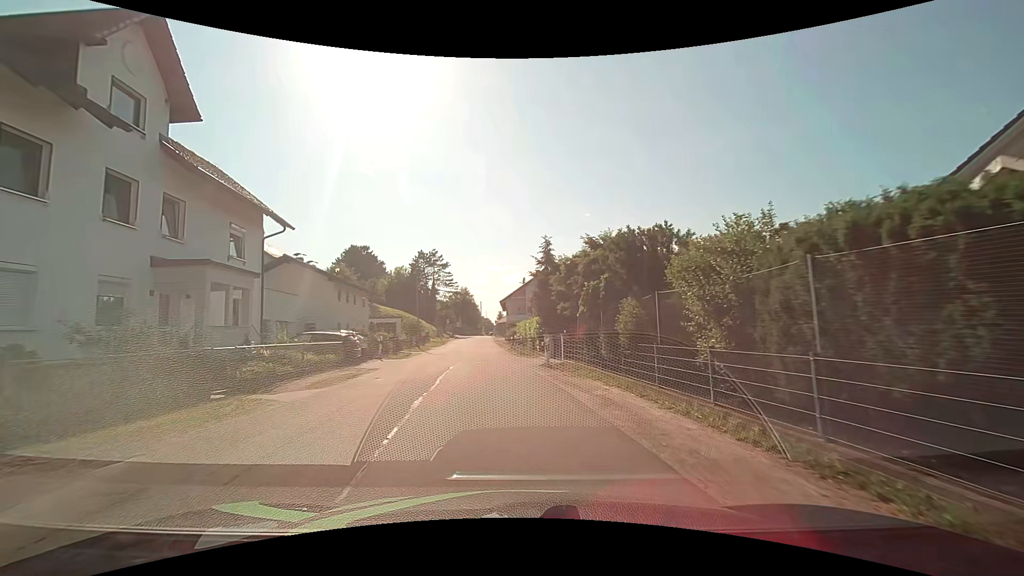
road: unclassified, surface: asphalt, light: Day
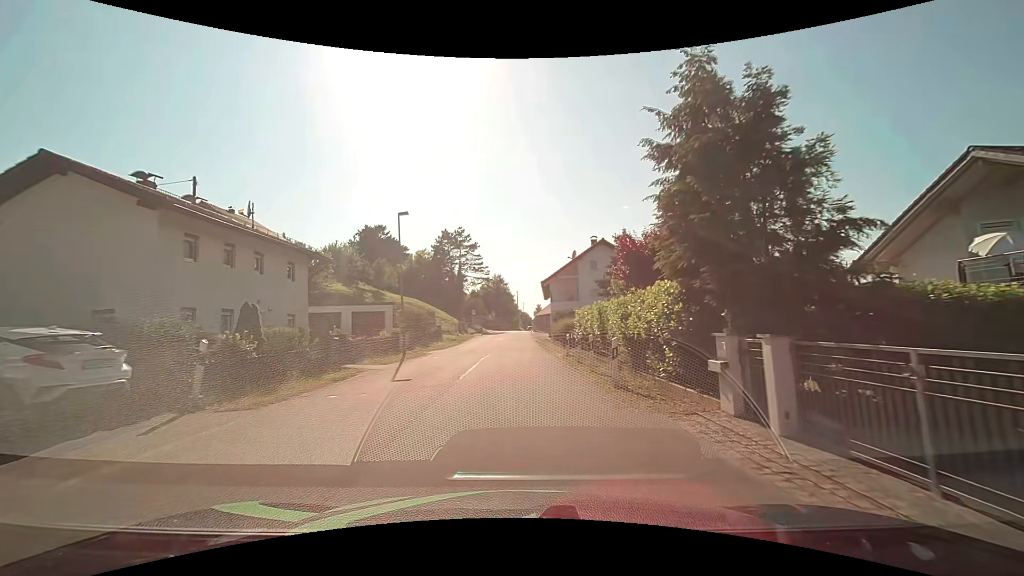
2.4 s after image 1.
(-1.0, +20.1) m; -4°
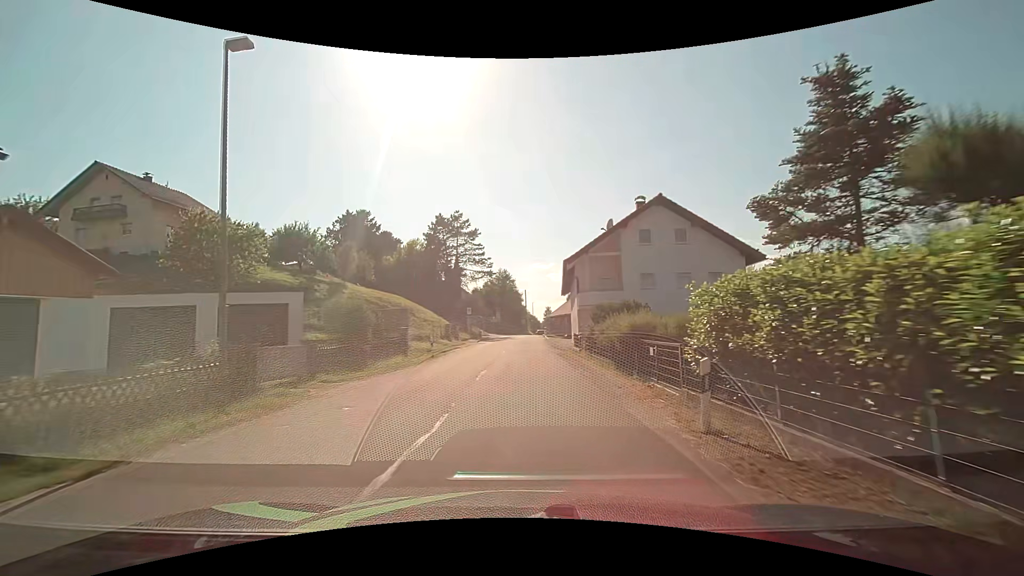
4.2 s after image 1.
(-0.2, +16.7) m; -1°
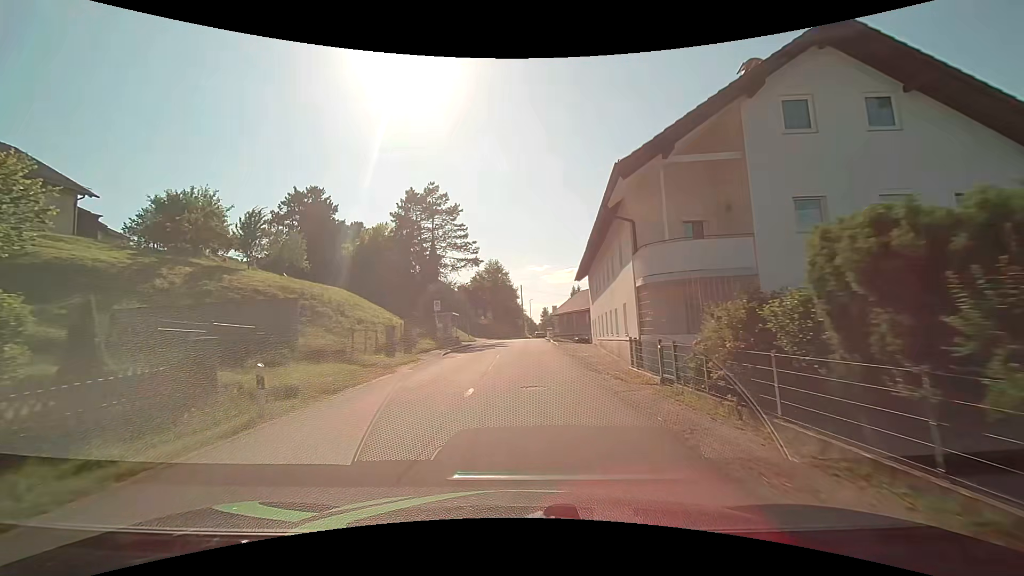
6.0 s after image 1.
(-0.1, +17.8) m; 0°
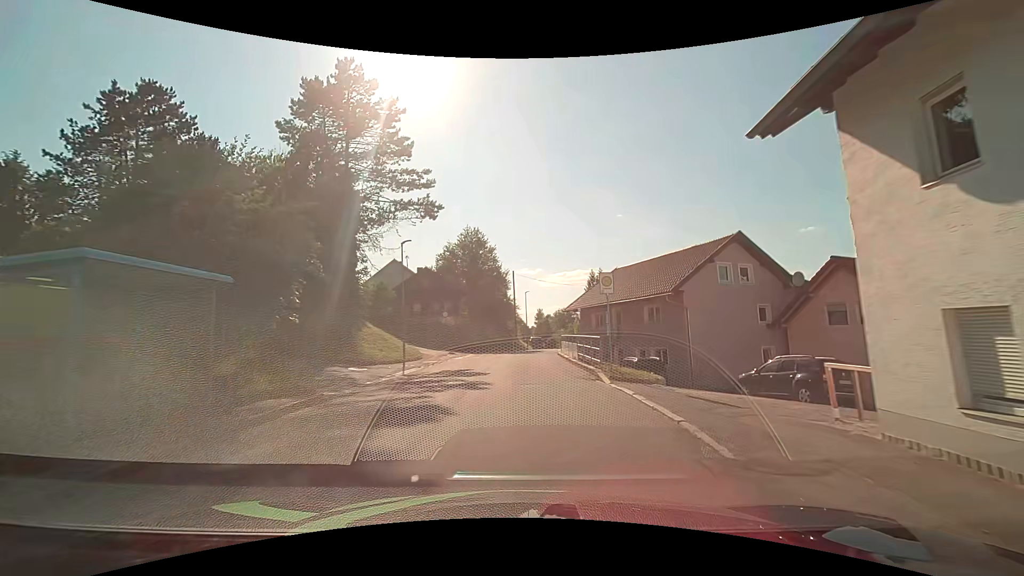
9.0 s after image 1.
(+0.4, +29.8) m; +1°
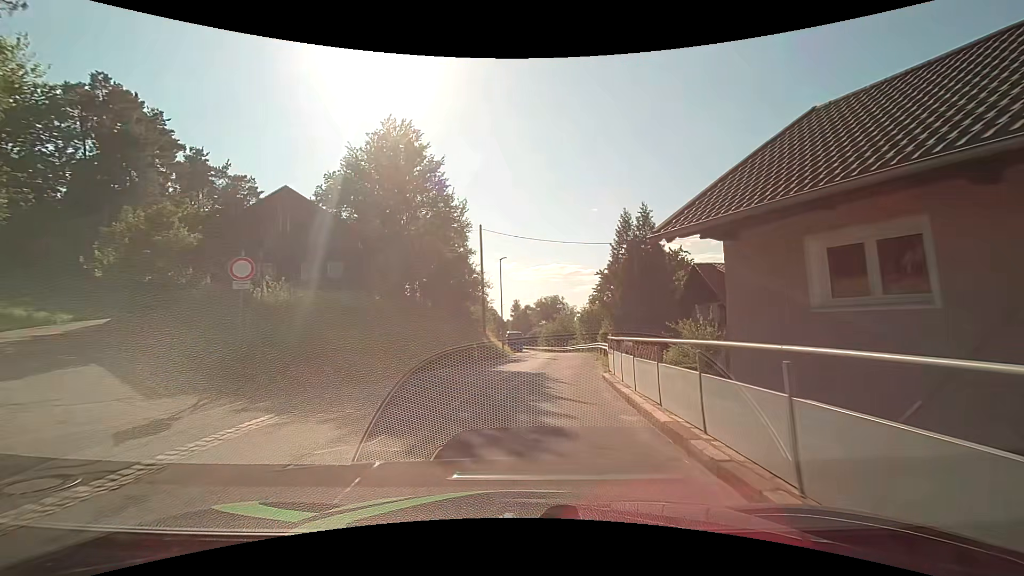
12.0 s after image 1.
(+0.3, +27.8) m; +2°
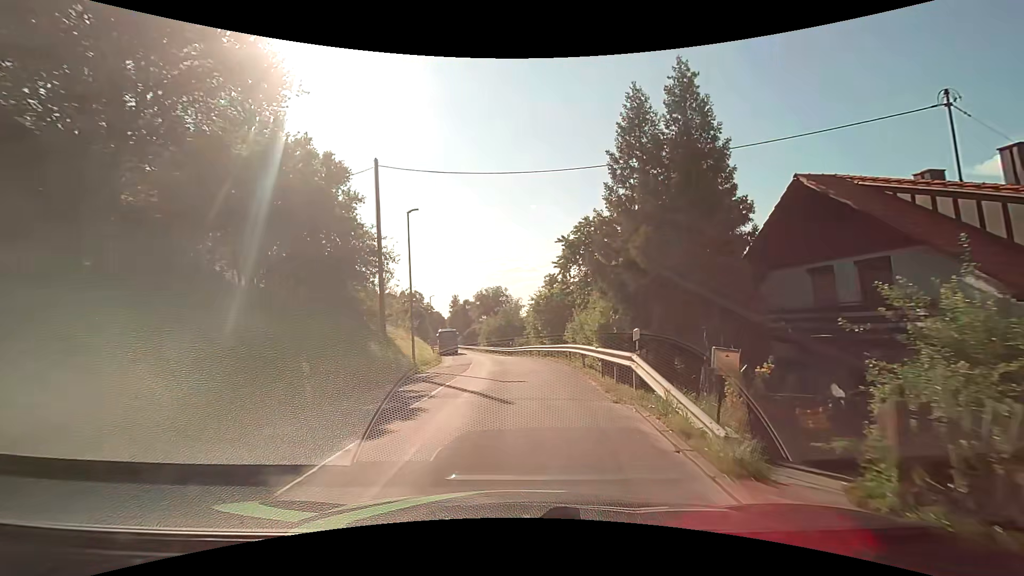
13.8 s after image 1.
(+0.9, +16.2) m; +7°
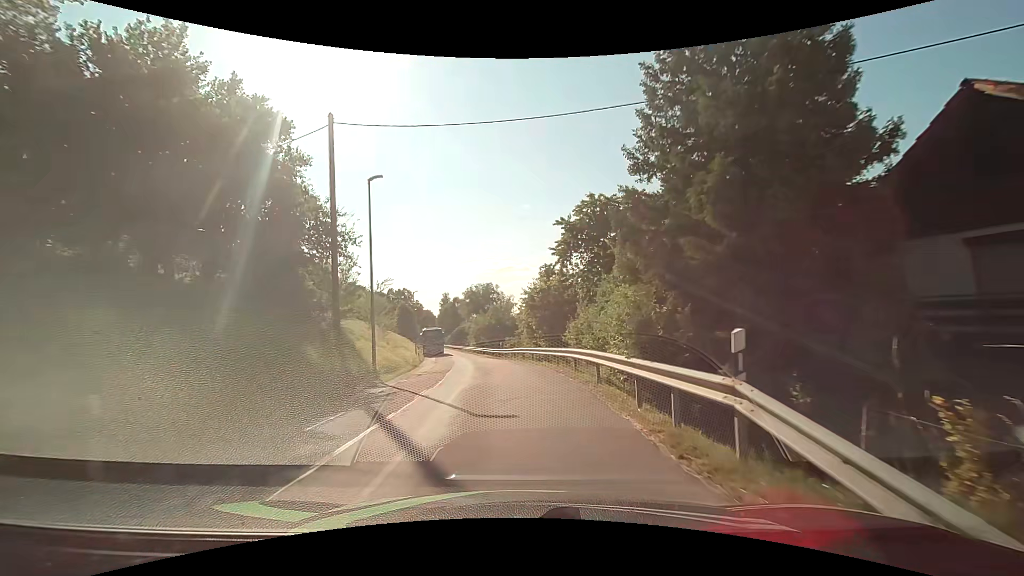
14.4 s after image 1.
(+0.1, +5.4) m; +2°
(0, +10) (-1, +20) (-2, +30) (-3, +40) (-4, +50) (-6, +60) (-8, +69) (-10, +79) (-12, +89) (-14, +99) m
